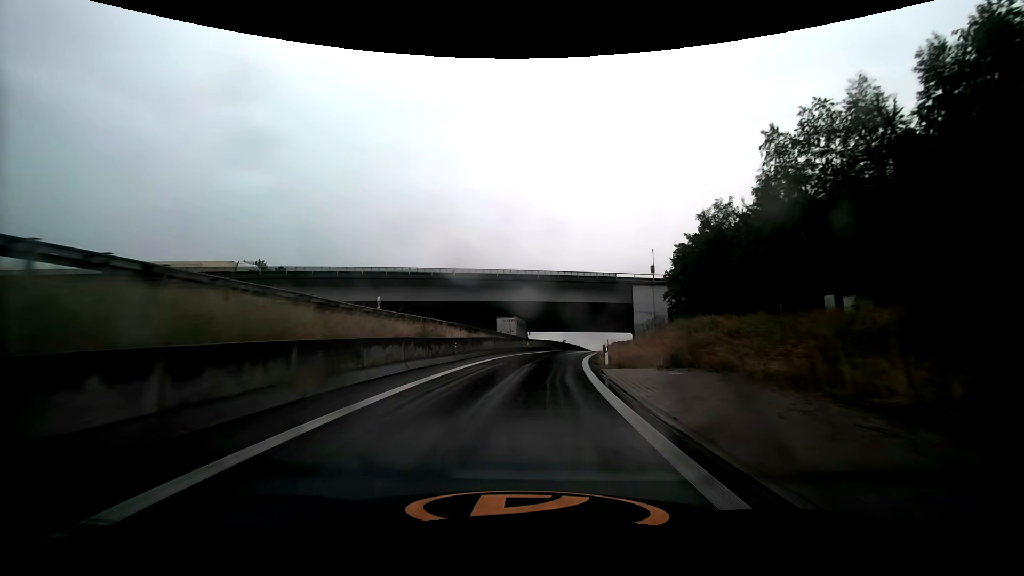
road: motorway_link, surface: asphalt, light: Day
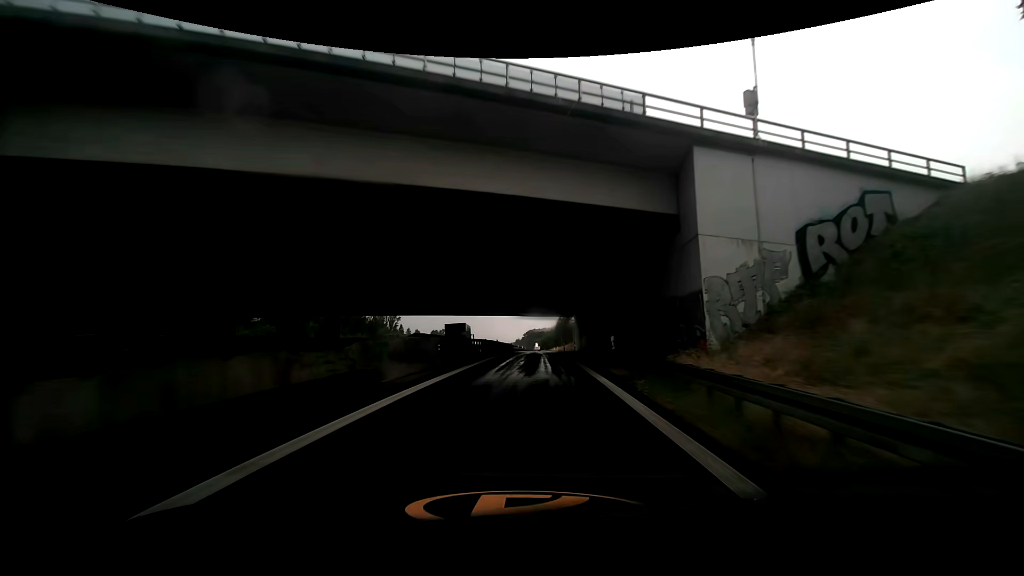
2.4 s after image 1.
(+4.3, +46.0) m; +10°
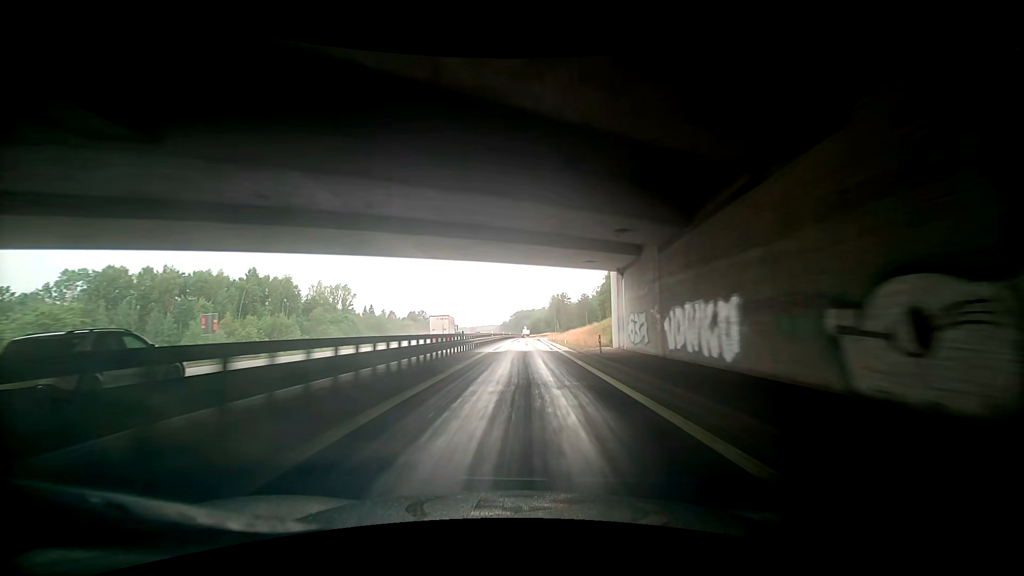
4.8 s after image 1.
(+0.9, +47.1) m; +4°
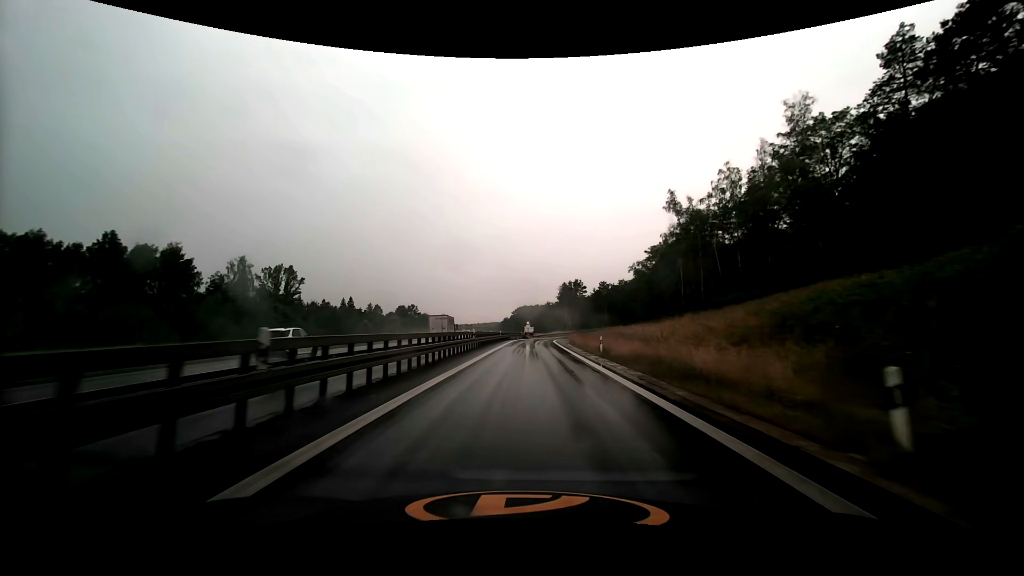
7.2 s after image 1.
(-1.8, +47.9) m; -3°
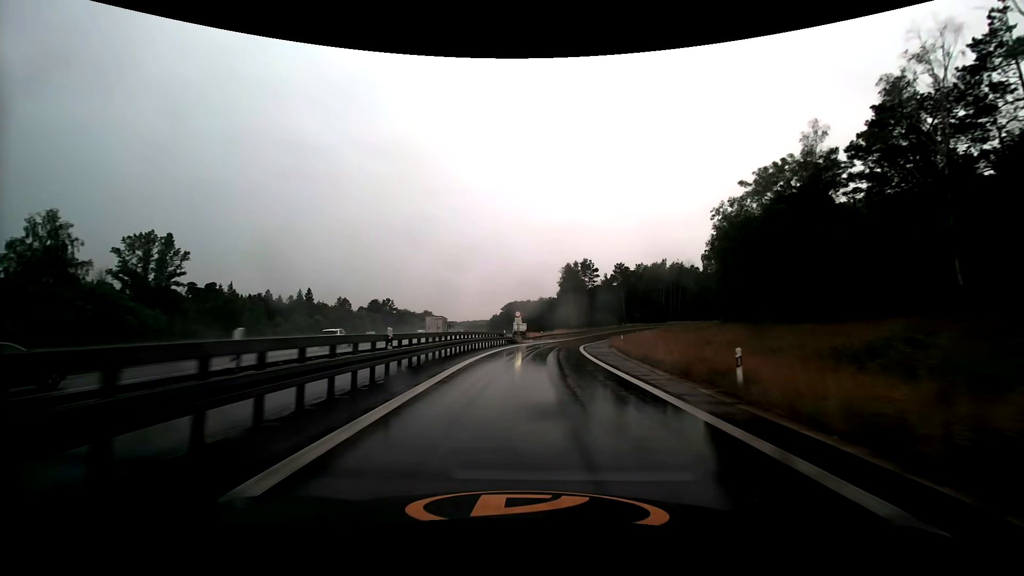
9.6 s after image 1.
(+0.1, +46.4) m; +1°
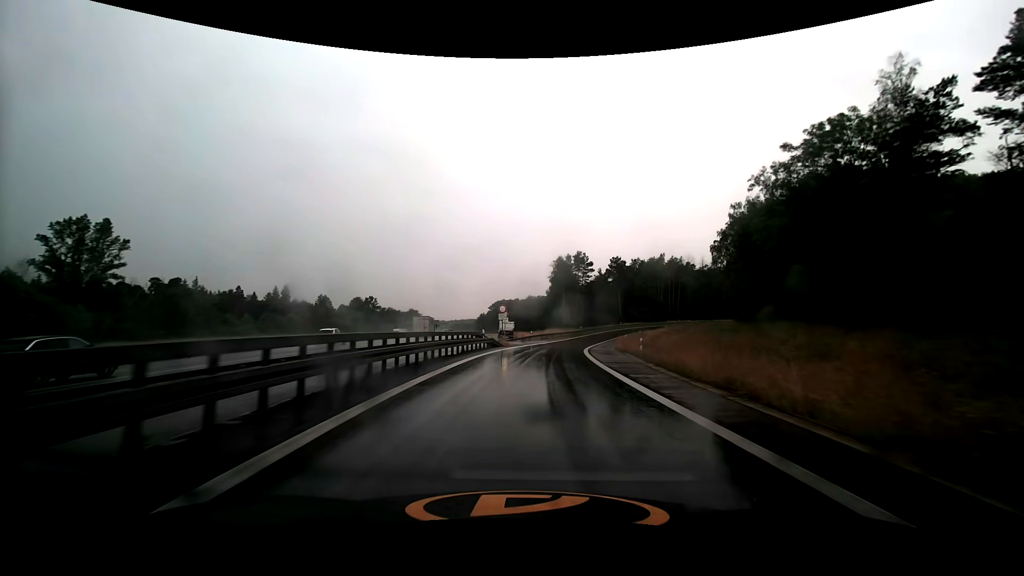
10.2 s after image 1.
(+0.1, +11.2) m; +1°
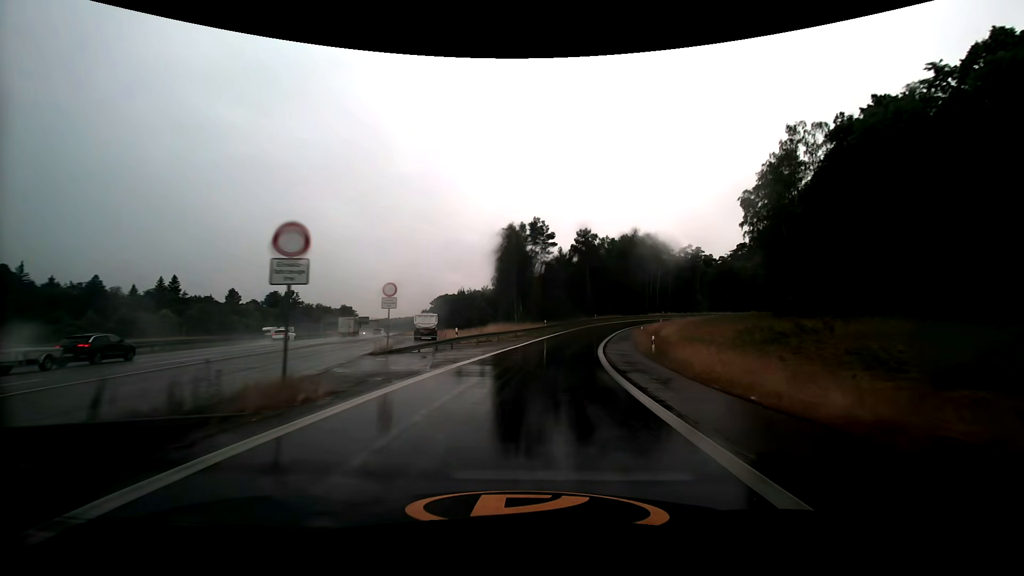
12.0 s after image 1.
(+1.6, +32.8) m; +6°
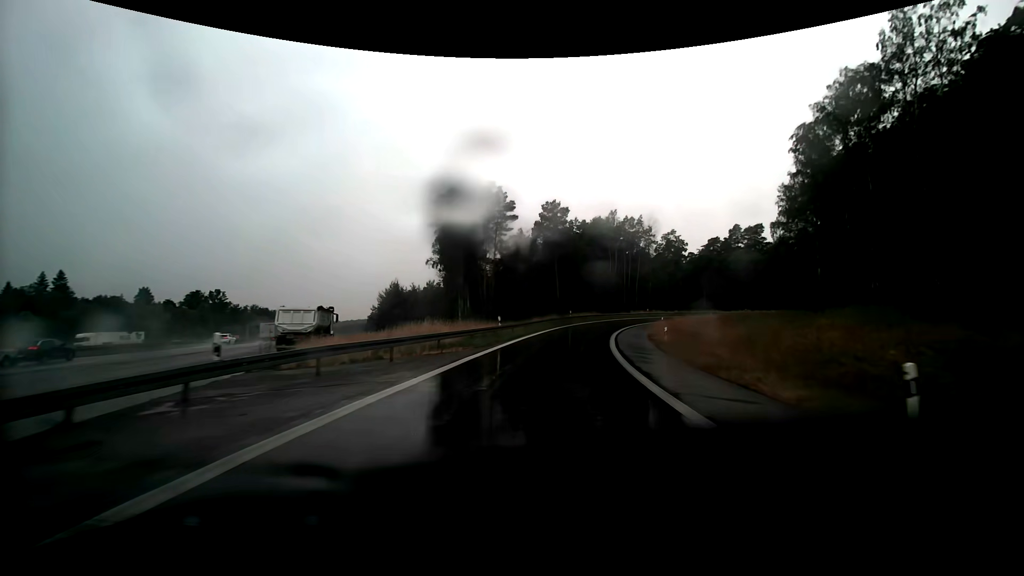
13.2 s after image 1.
(+0.8, +21.4) m; +5°
(0, +10) (+1, +20) (+3, +30) (+5, +40) (+7, +49) (+11, +58) (+16, +67) (+22, +75) (+29, +83) (+37, +88) m
